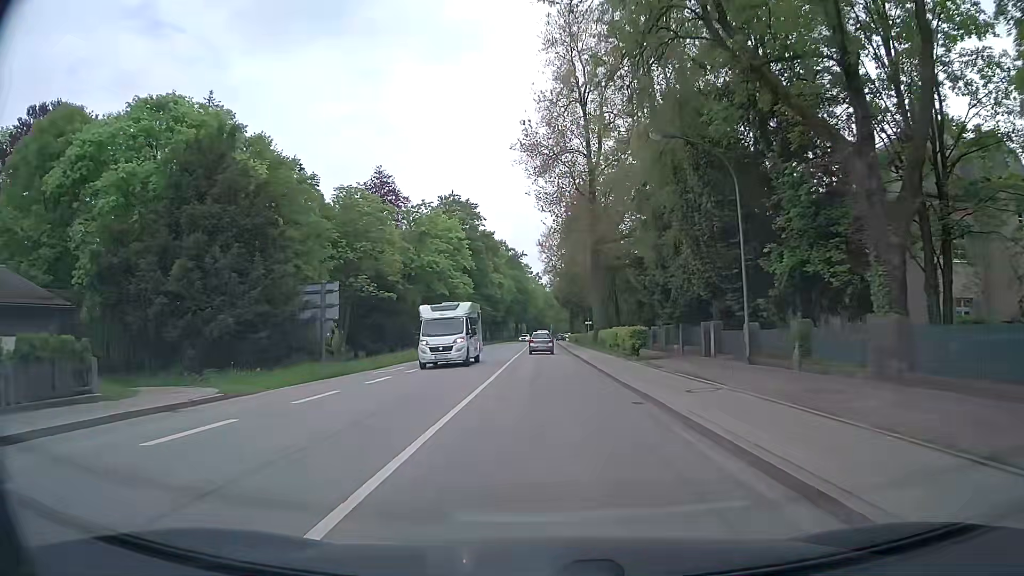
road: secondary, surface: asphalt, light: Day
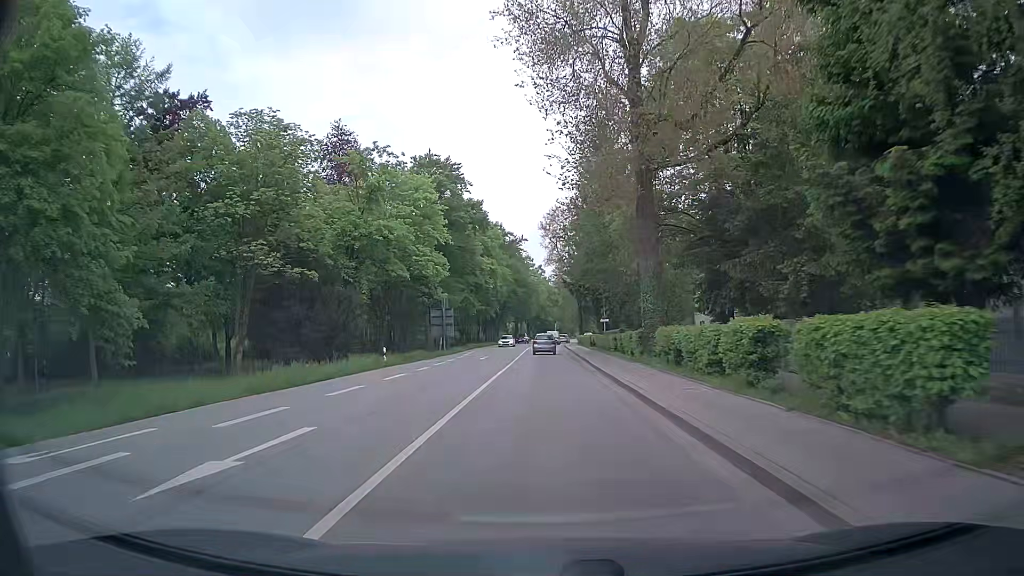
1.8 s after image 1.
(0.0, +21.9) m; 0°
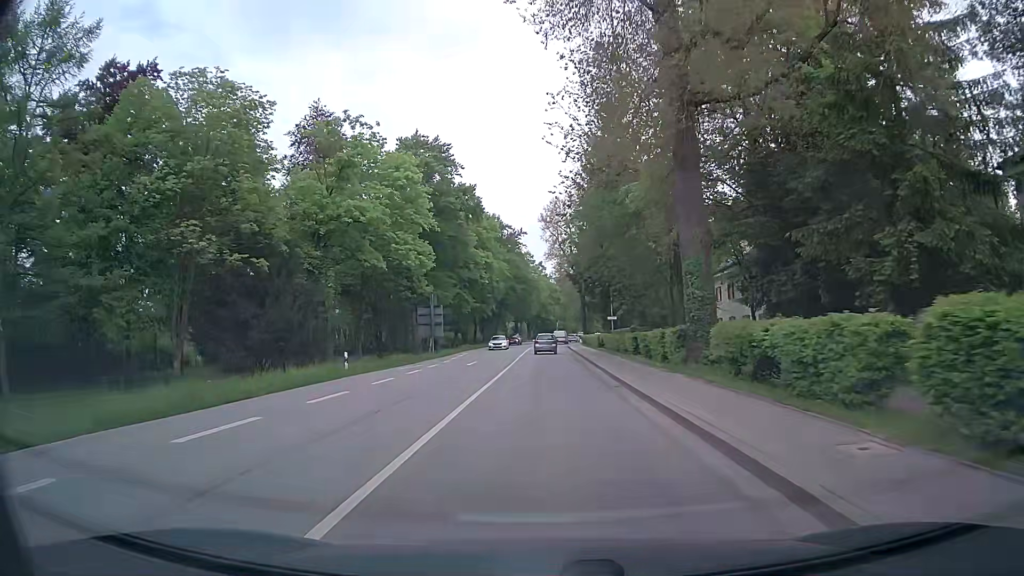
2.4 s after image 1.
(0.0, +7.5) m; -1°
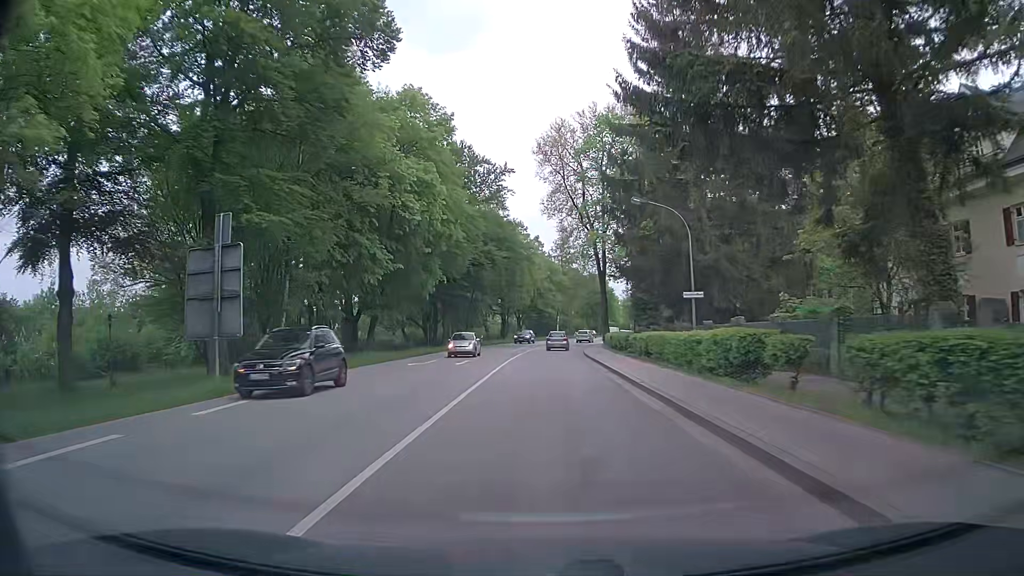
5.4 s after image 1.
(+0.2, +39.1) m; 0°
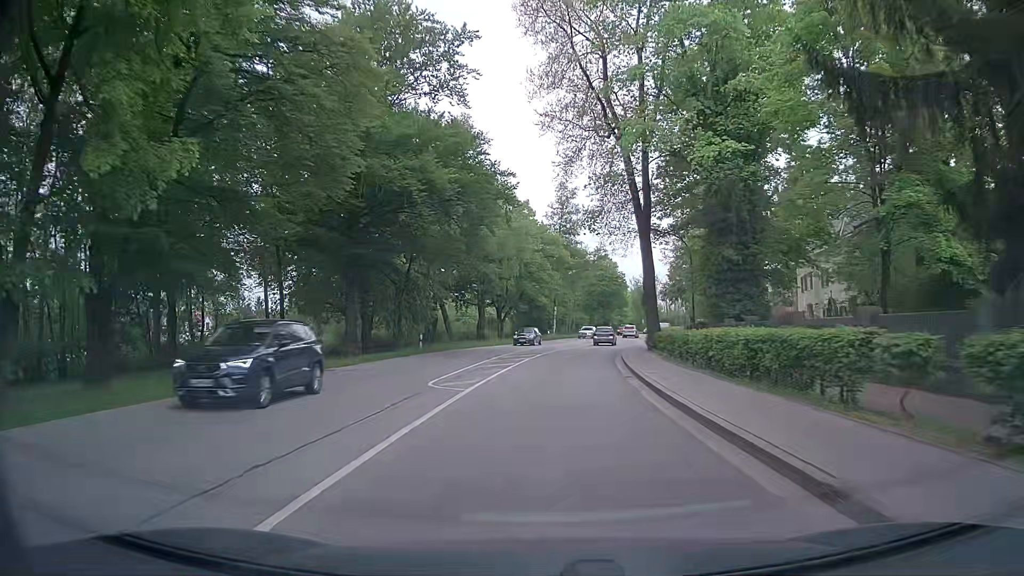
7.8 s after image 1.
(+0.2, +31.2) m; +1°
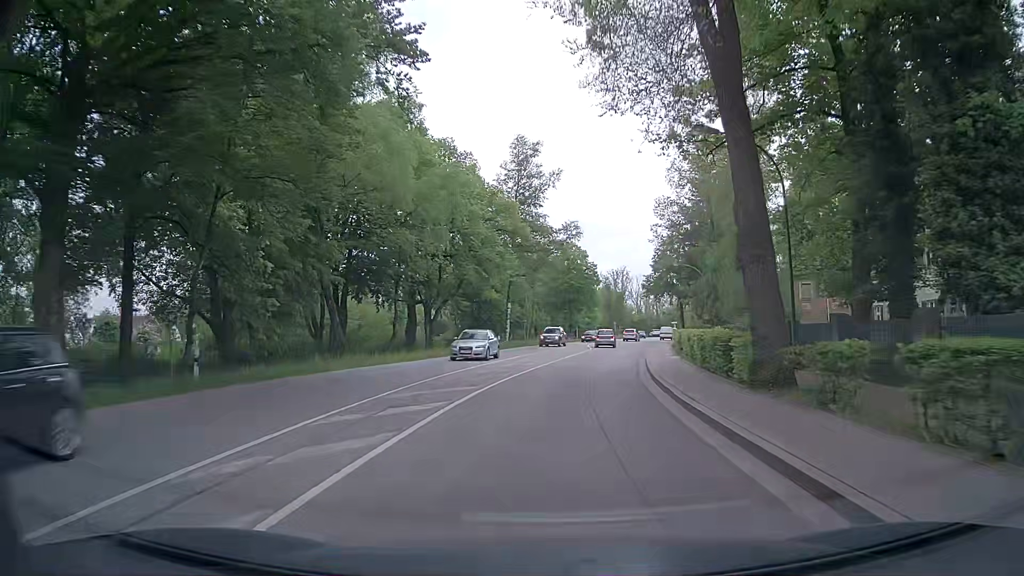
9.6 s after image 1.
(+0.4, +21.9) m; +3°
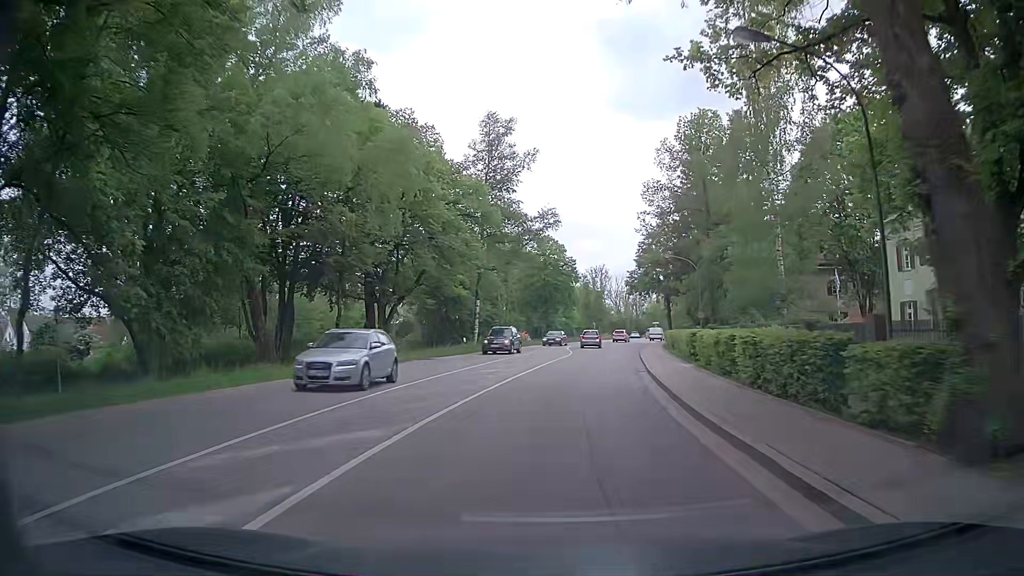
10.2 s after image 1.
(+0.2, +7.2) m; +2°
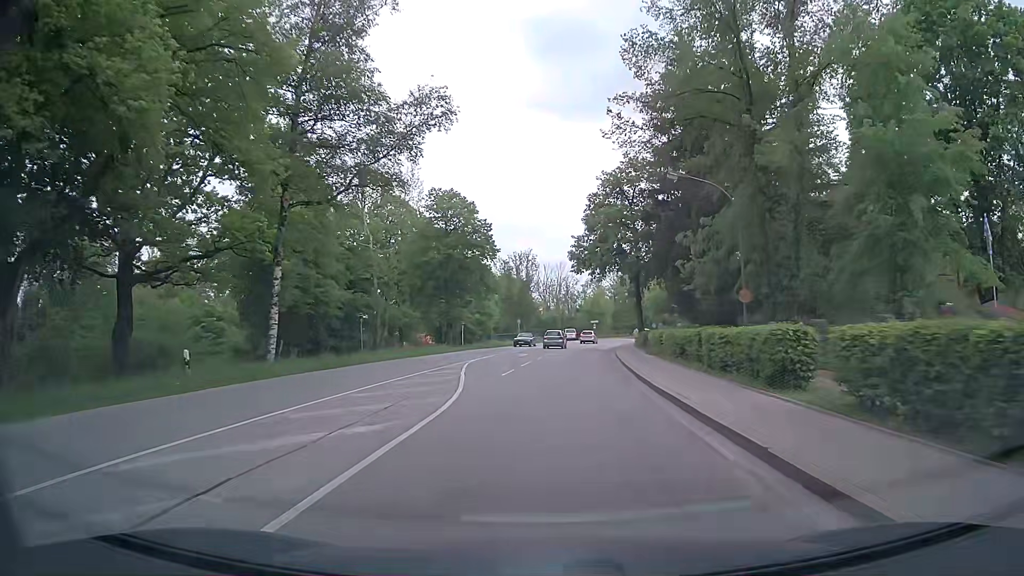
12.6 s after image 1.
(+2.1, +28.3) m; +7°
(0, +10) (+1, +20) (+1, +30) (+2, +40) (+3, +50) (+4, +60) (+6, +70) (+7, +80) (+10, +89) (+13, +99) m
